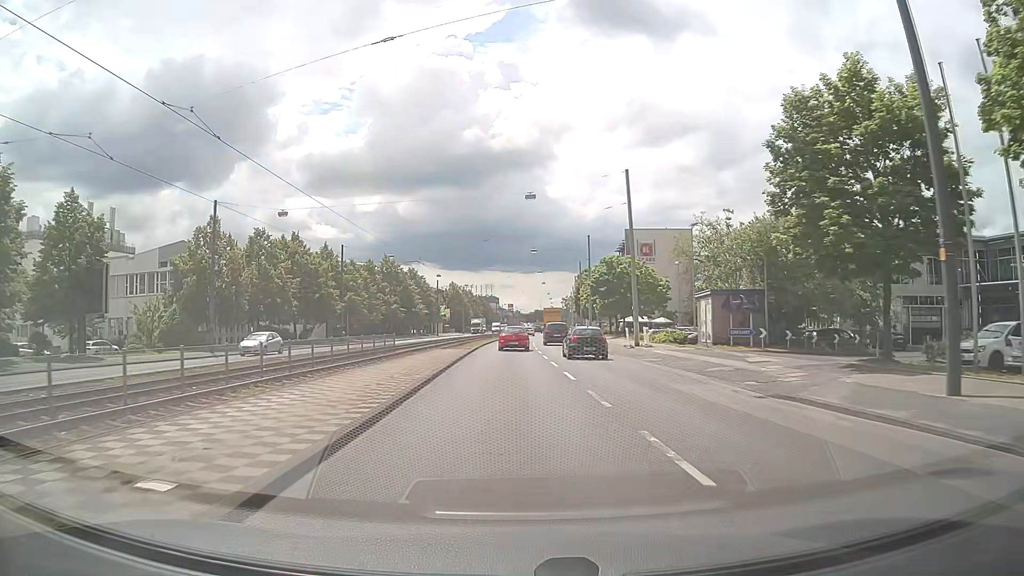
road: primary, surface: asphalt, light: Day
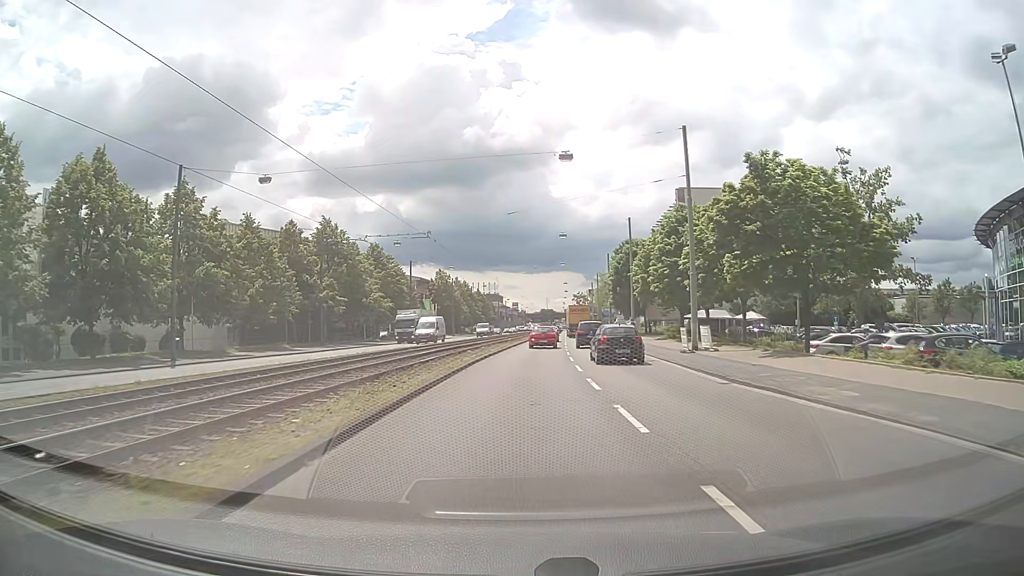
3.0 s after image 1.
(-0.4, +39.3) m; 0°
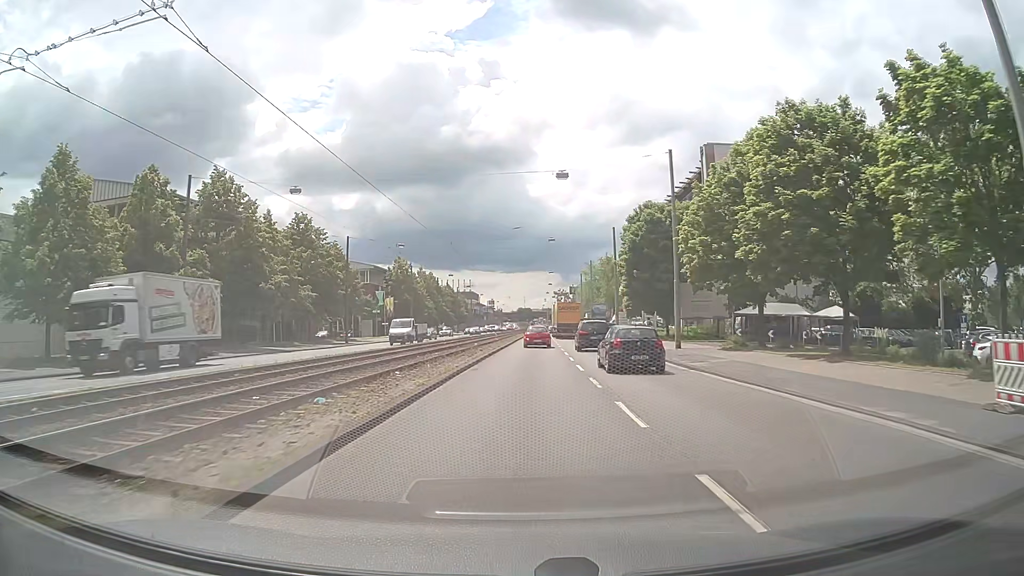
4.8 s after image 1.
(+0.3, +23.7) m; +2°
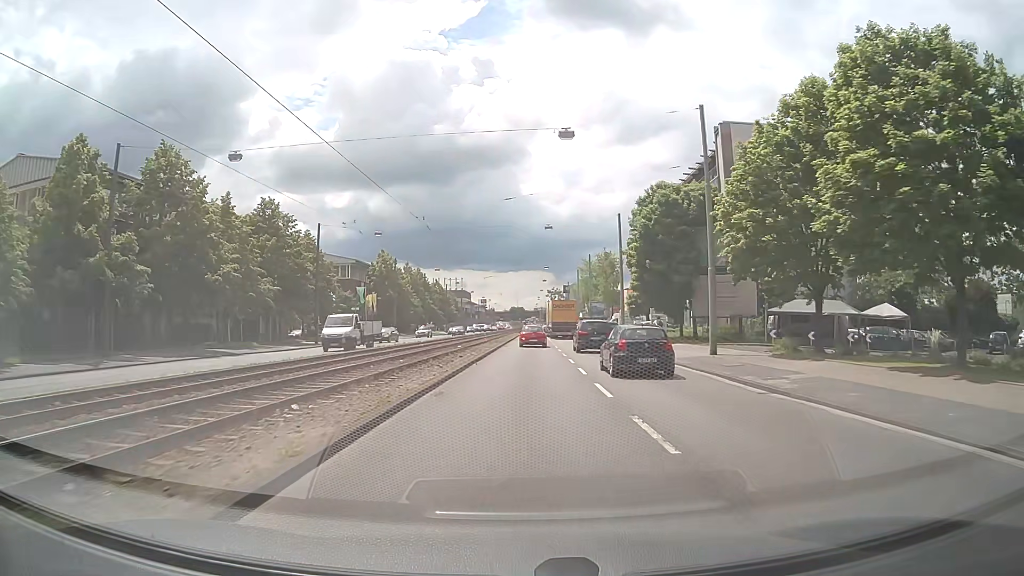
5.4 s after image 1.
(0.0, +7.9) m; 0°
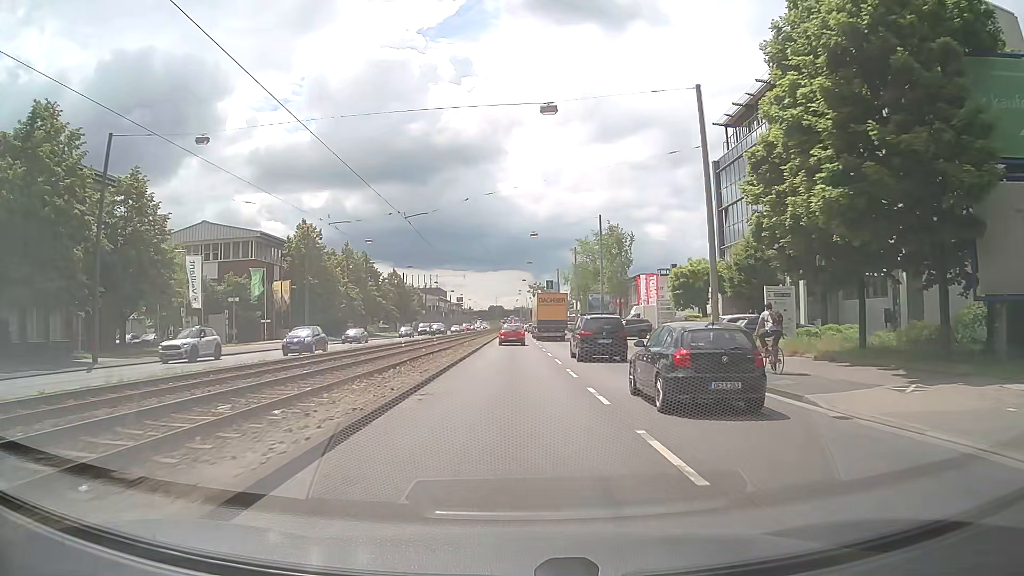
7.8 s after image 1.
(+0.6, +31.6) m; +2°
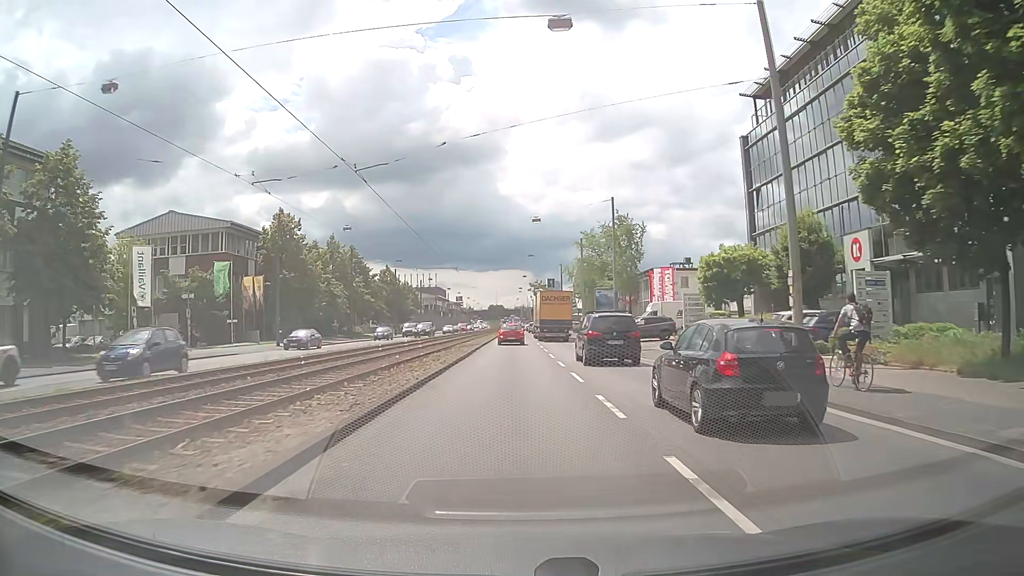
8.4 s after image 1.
(0.0, +7.9) m; 0°
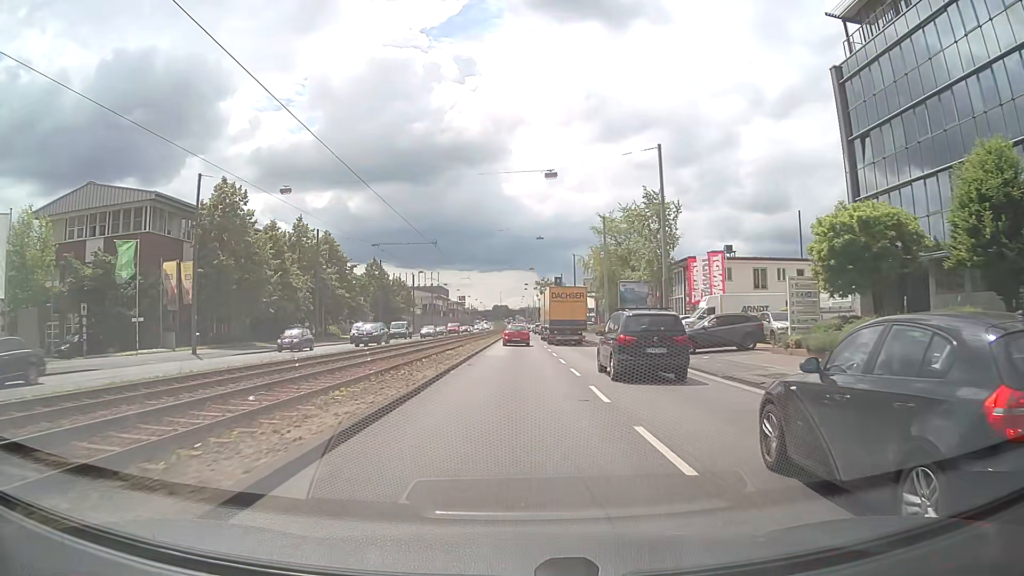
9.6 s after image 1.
(-0.1, +15.8) m; 0°
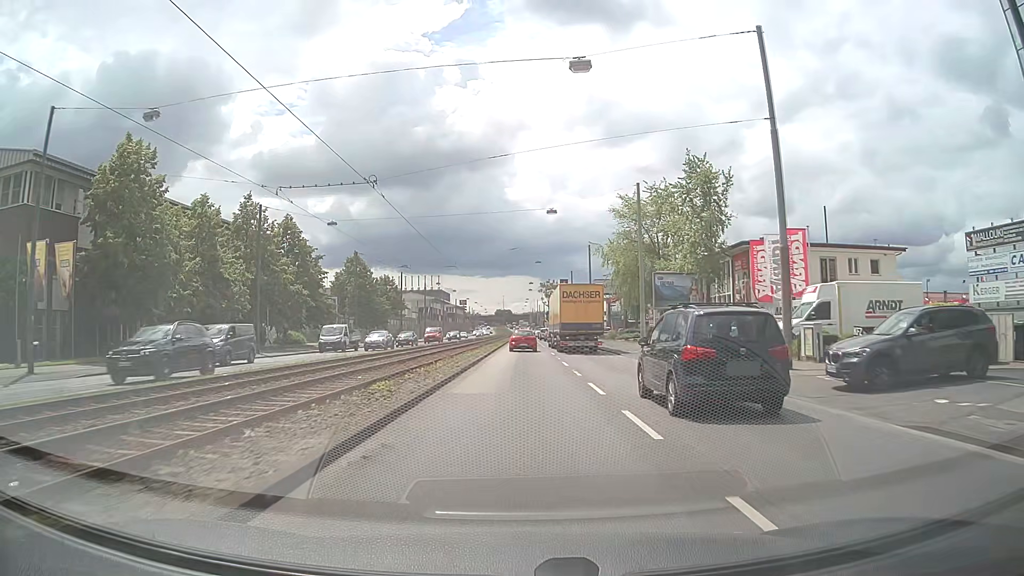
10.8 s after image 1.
(-0.1, +15.8) m; -1°
(0, +10) (0, +20) (0, +30) (0, +40) (+1, +50) (+1, +60) (+1, +70) (+1, +80) (+1, +90) (+2, +100) m
